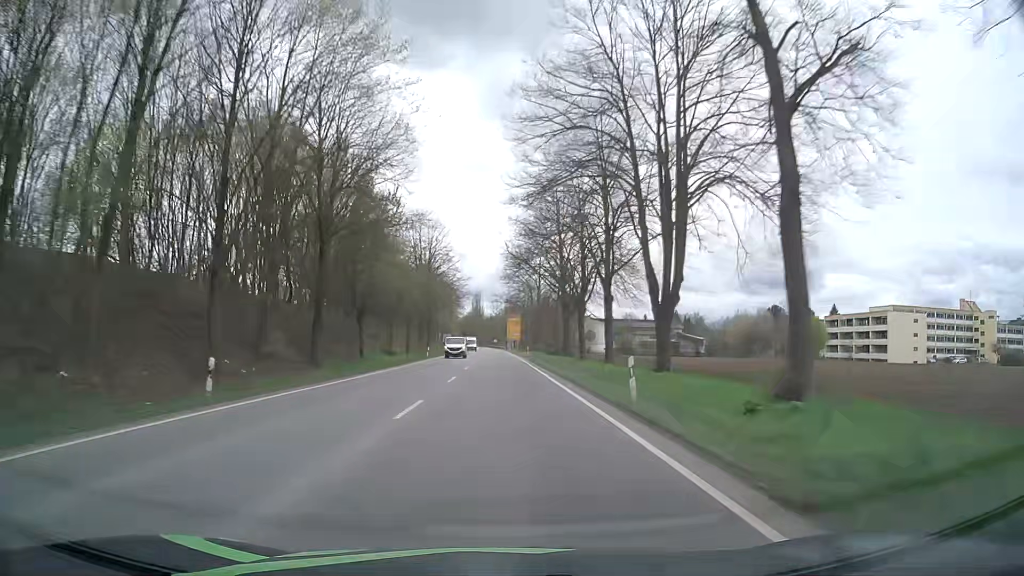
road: primary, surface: asphalt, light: Day
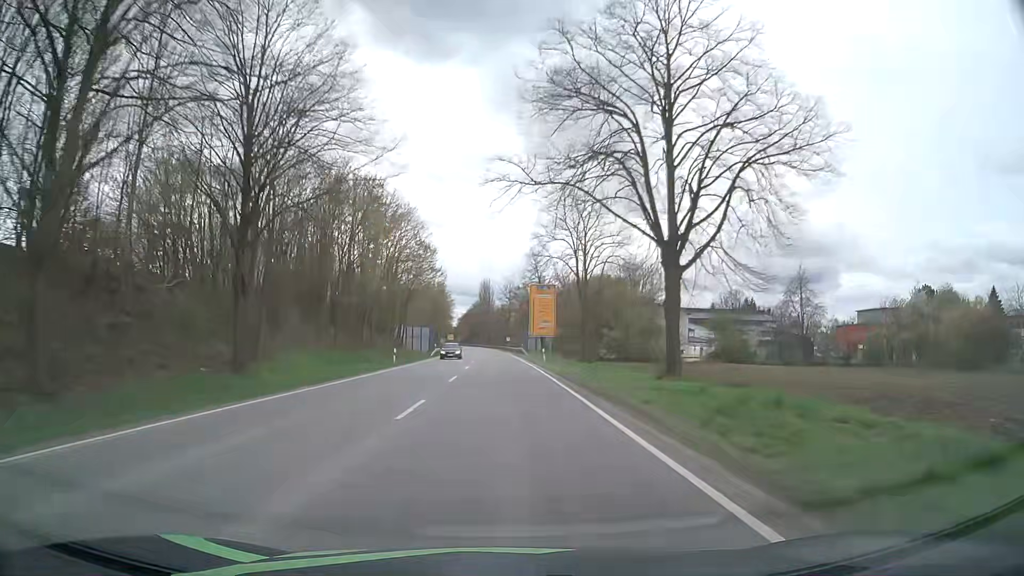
(-0.5, +71.7) m; -1°
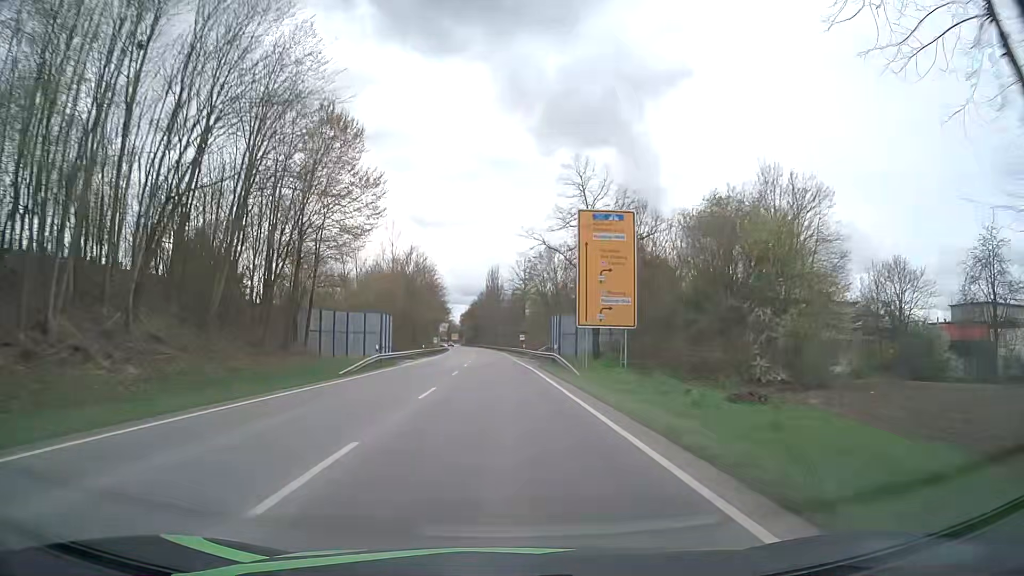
(-0.1, +42.9) m; -1°
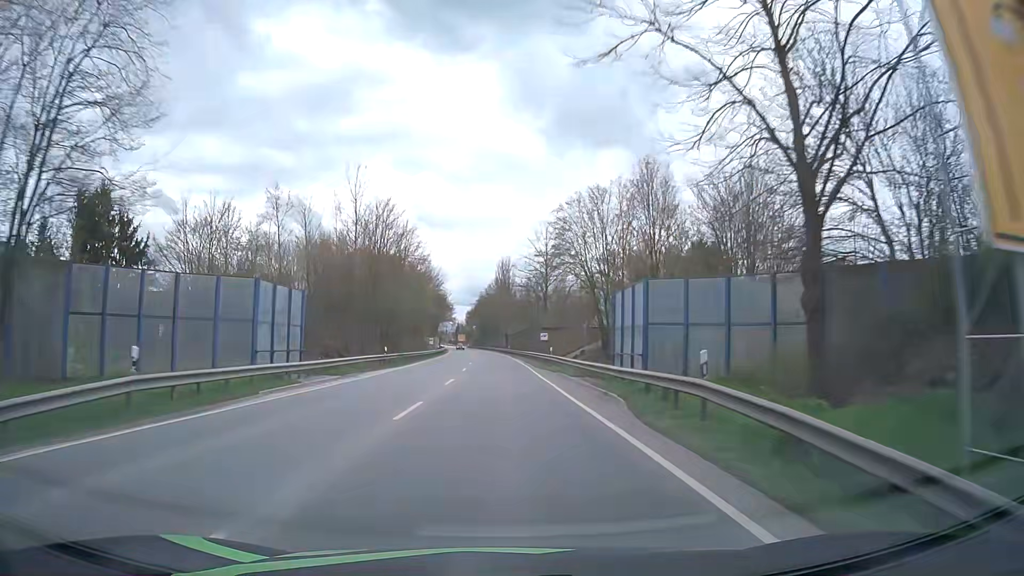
(-0.3, +28.6) m; -1°
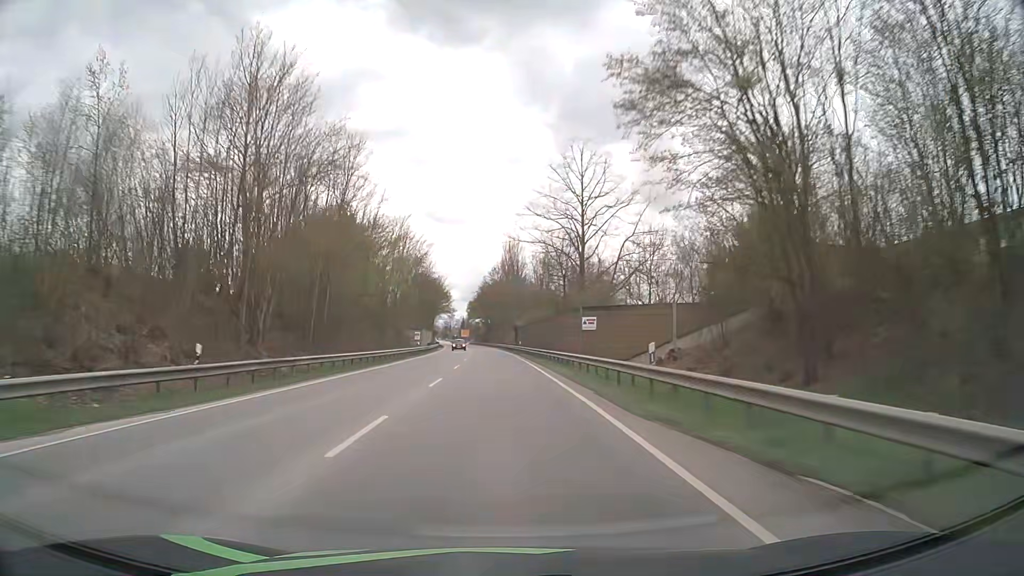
(-0.1, +28.6) m; -1°
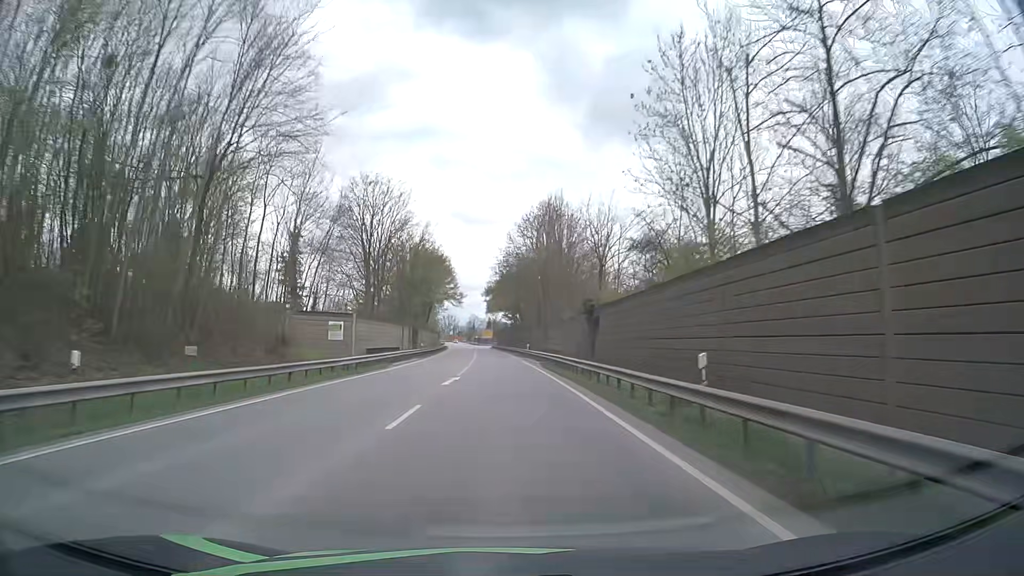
(-0.9, +56.7) m; -2°
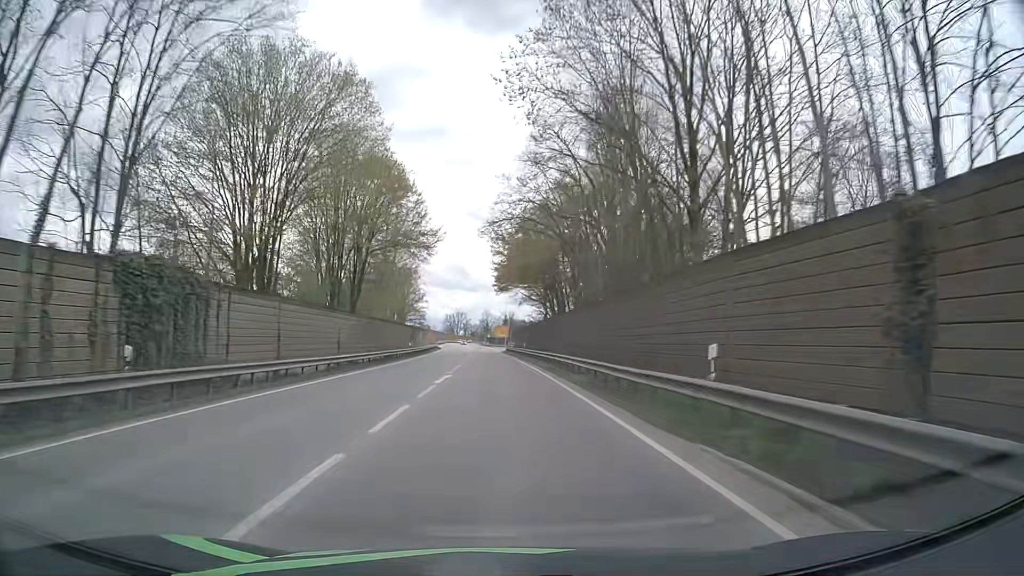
(-1.0, +54.1) m; -2°
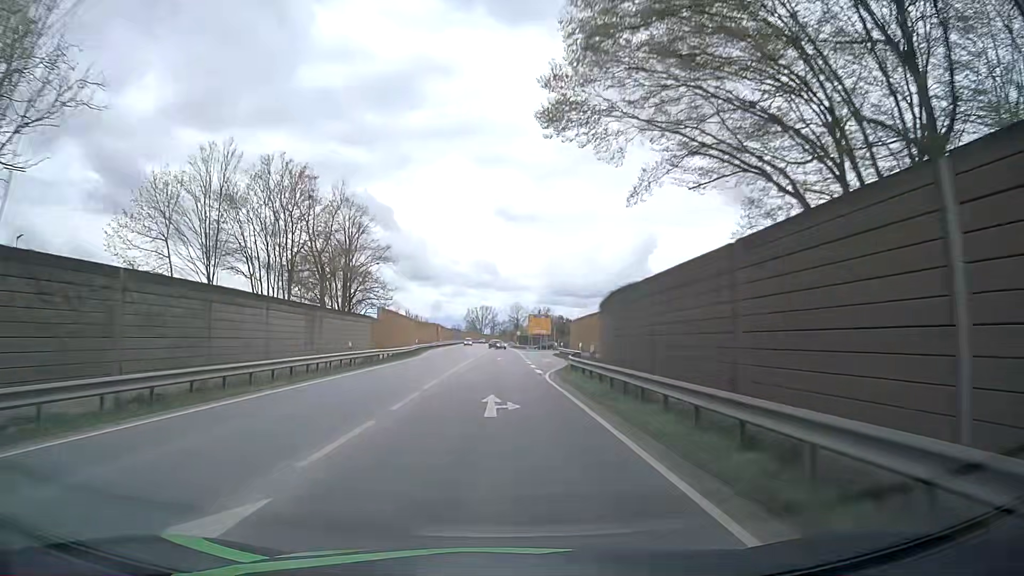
(-1.2, +61.5) m; -3°
(0, +10) (0, +20) (0, +30) (+1, +40) (+1, +50) (+2, +60) (+2, +70) (+3, +80) (+6, +90) (+12, +98) m
